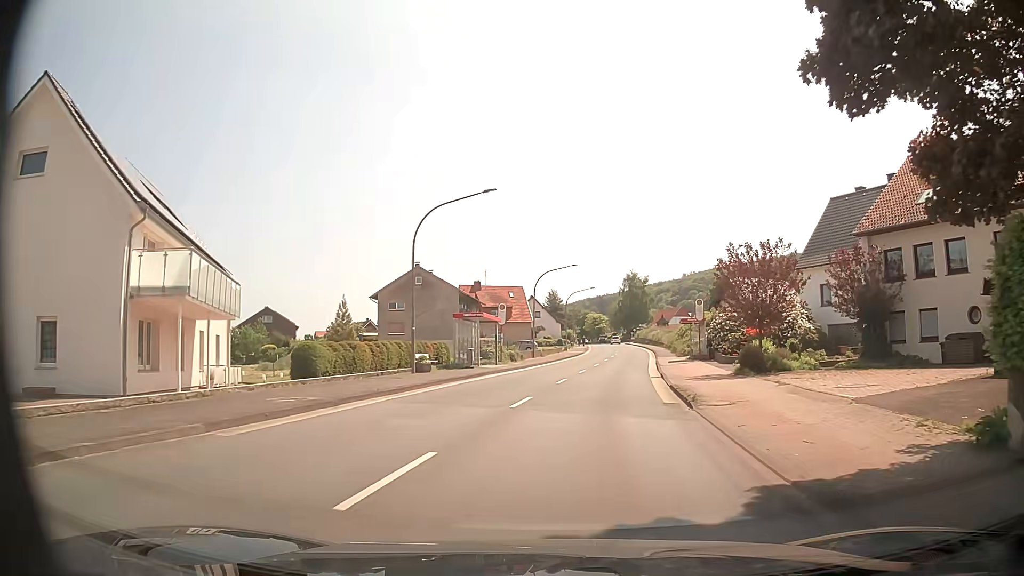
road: primary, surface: asphalt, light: Day
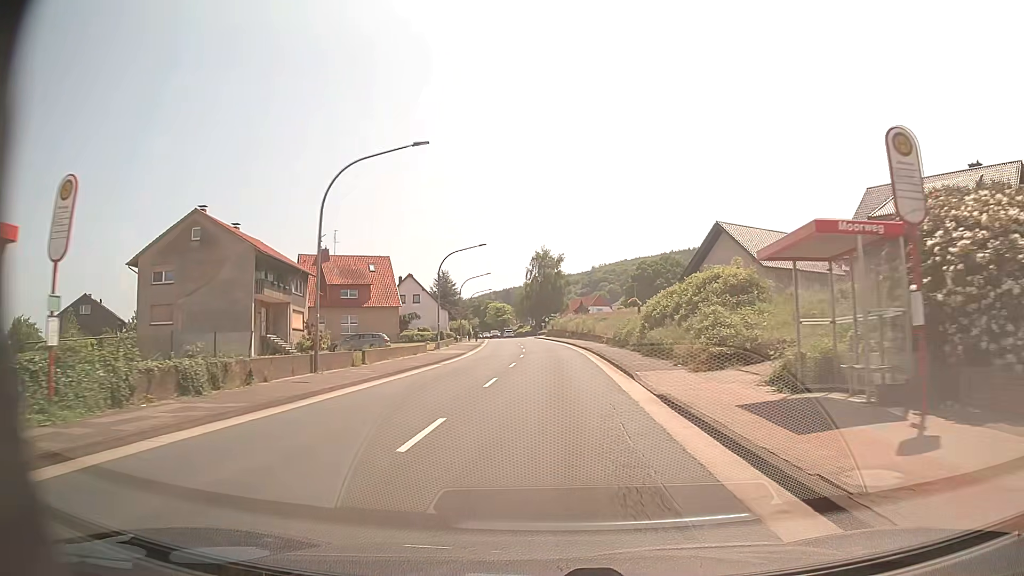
(+3.3, +34.4) m; +8°
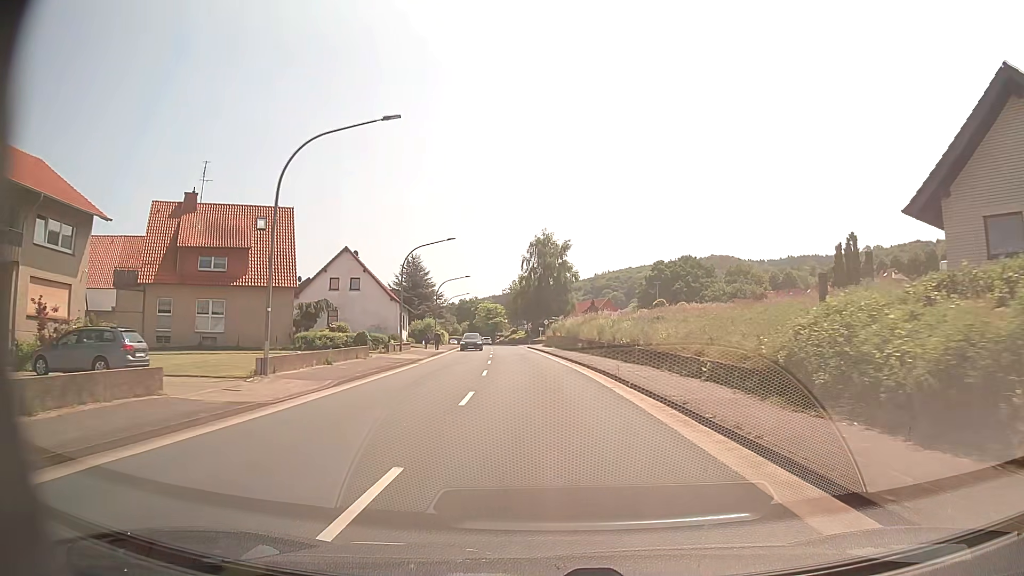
(0.0, +31.3) m; 0°
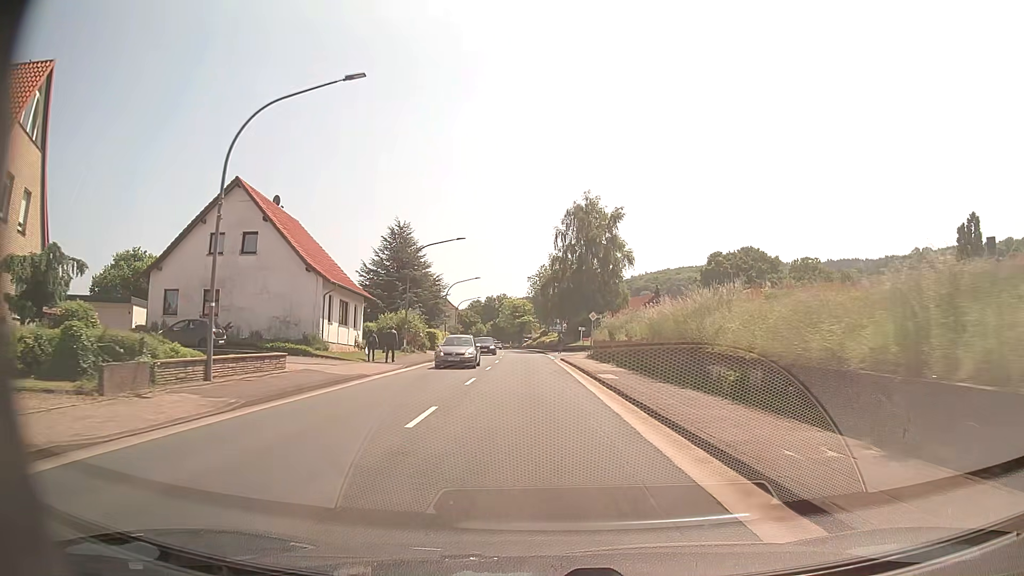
(-0.7, +30.4) m; -3°
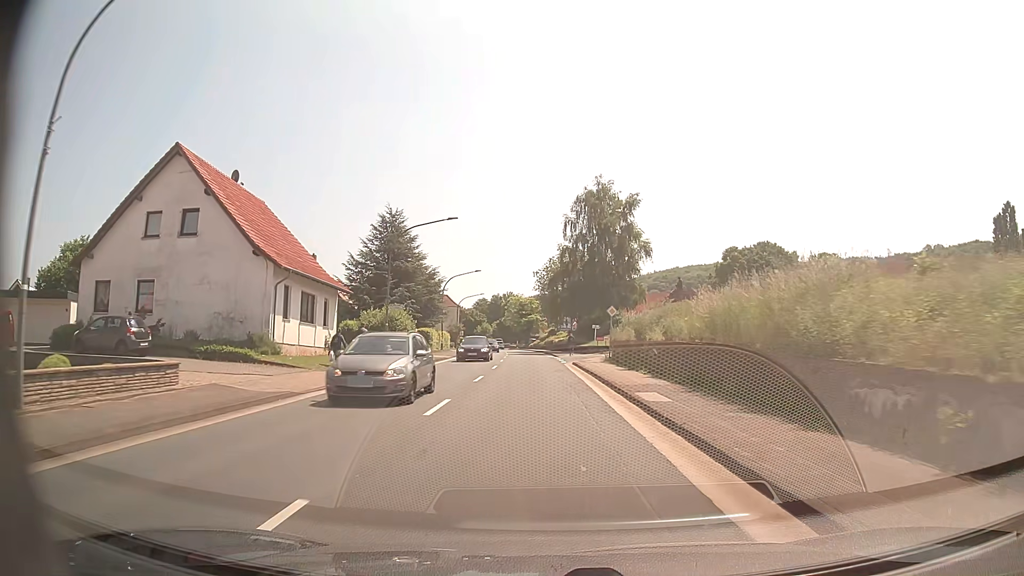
(0.0, +7.5) m; -1°
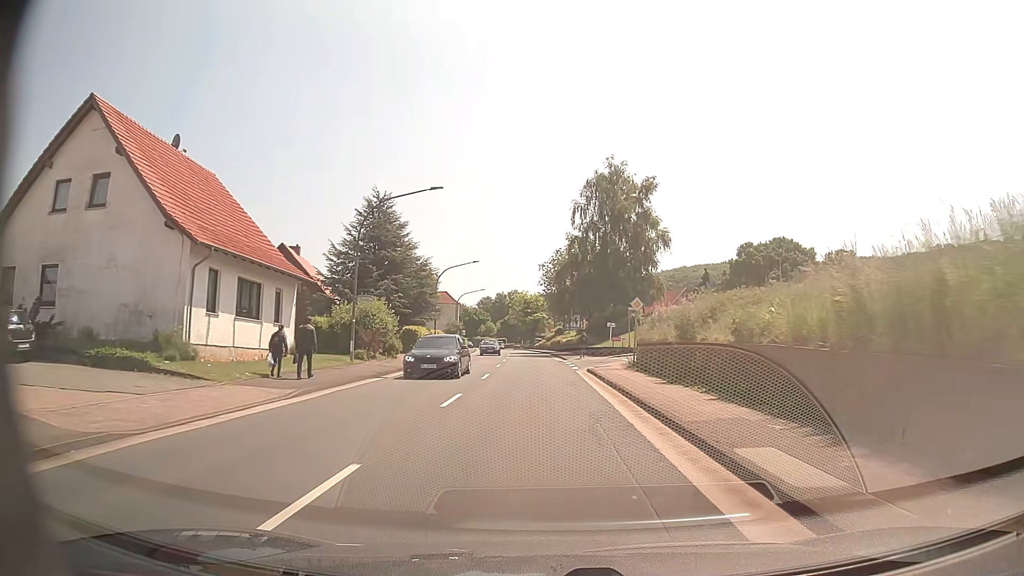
(0.0, +7.6) m; 0°
(0, +10) (0, +20) (0, +30) (-1, +40) (-1, +50) (-1, +60) (-2, +70) (-3, +80) (-4, +90) (-5, +100) m
